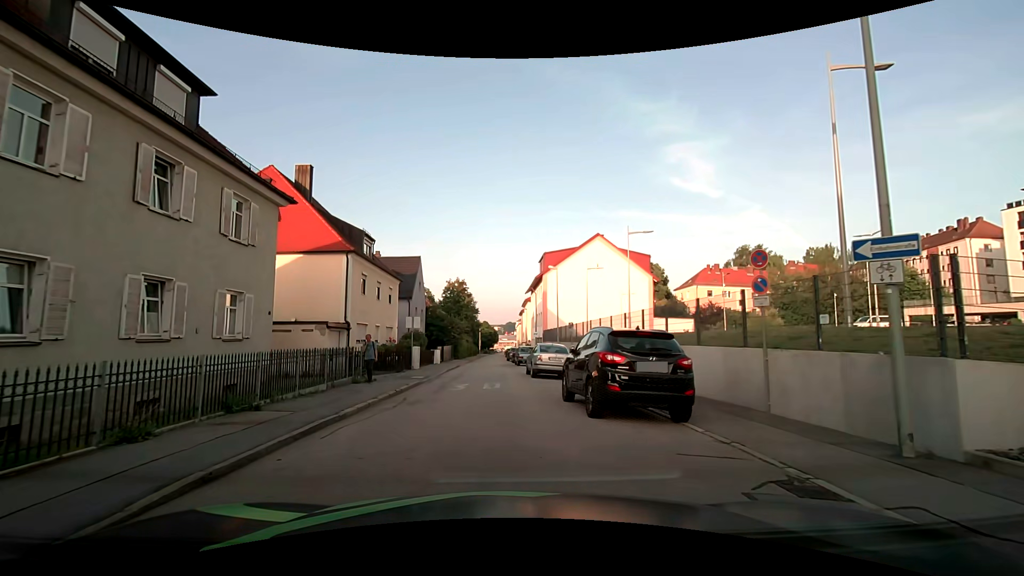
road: residential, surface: asphalt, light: Day
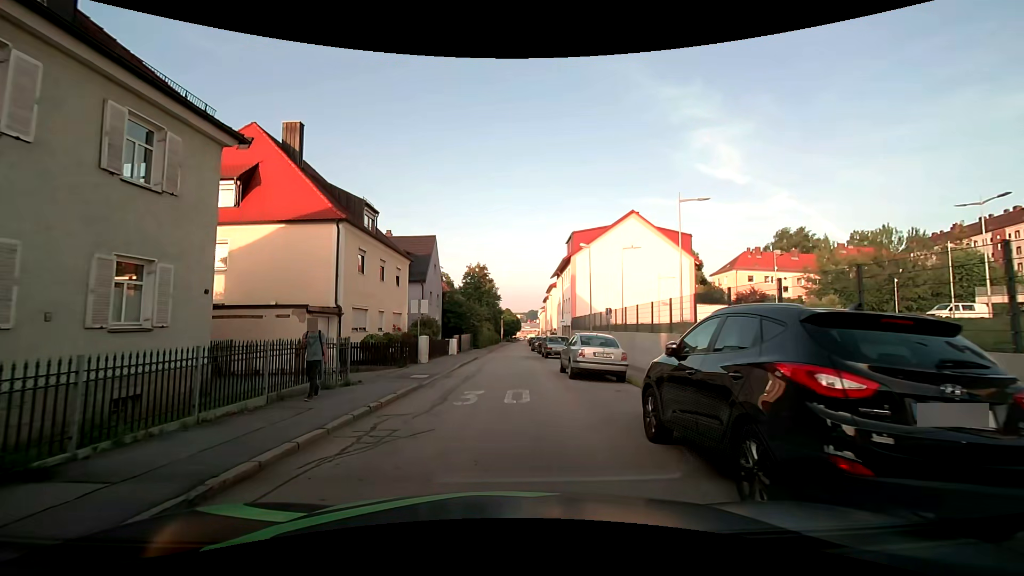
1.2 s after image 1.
(-0.2, +5.3) m; -2°
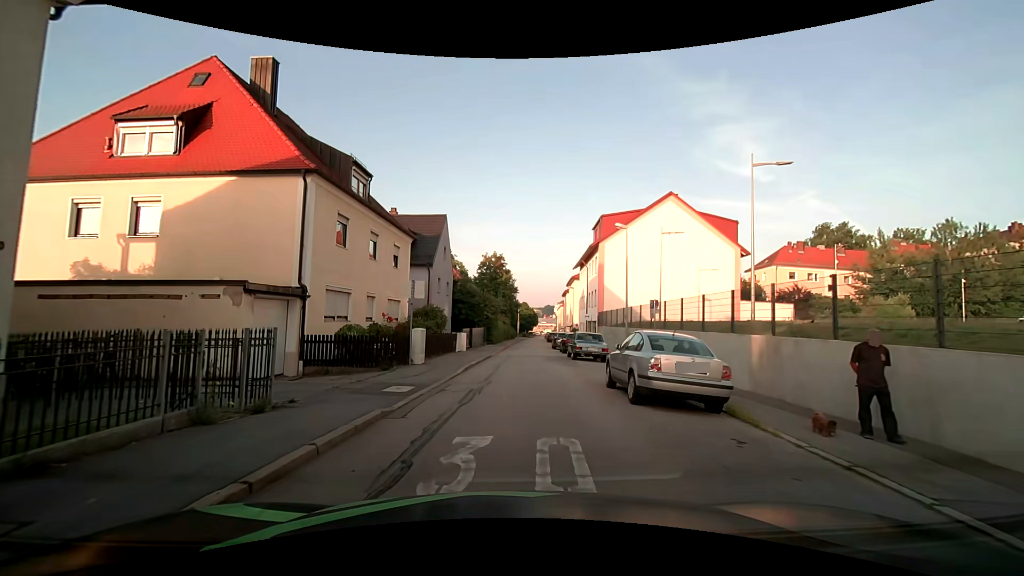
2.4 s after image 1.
(-0.2, +5.8) m; -3°
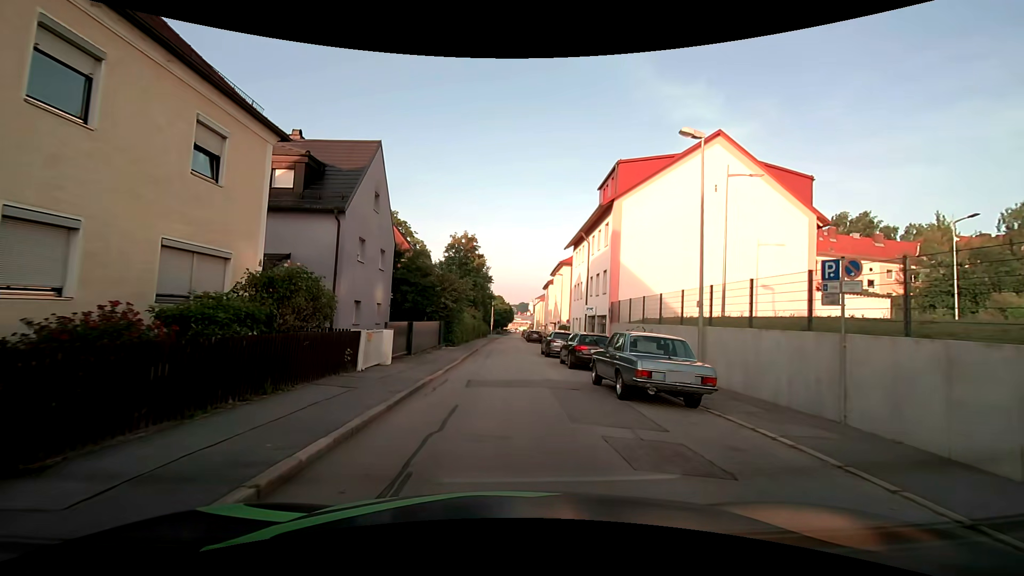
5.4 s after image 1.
(+0.2, +14.9) m; +3°
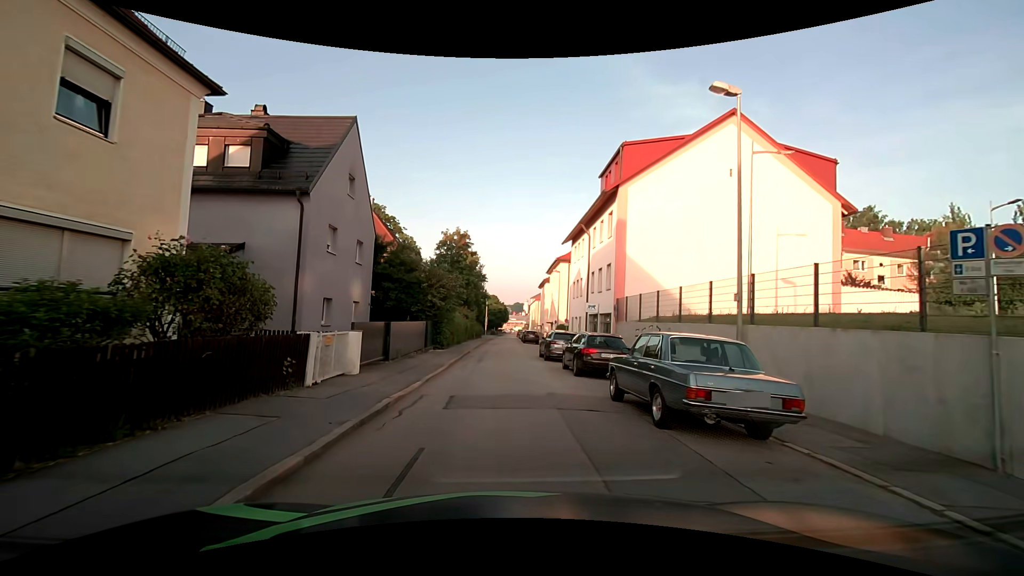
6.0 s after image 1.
(0.0, +3.1) m; 0°
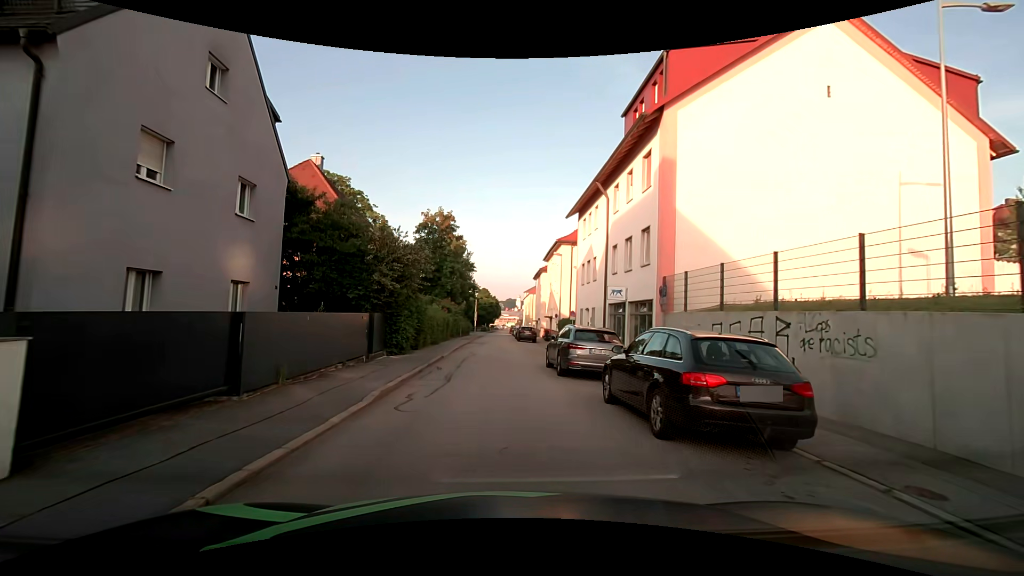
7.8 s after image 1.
(+0.1, +9.5) m; +1°
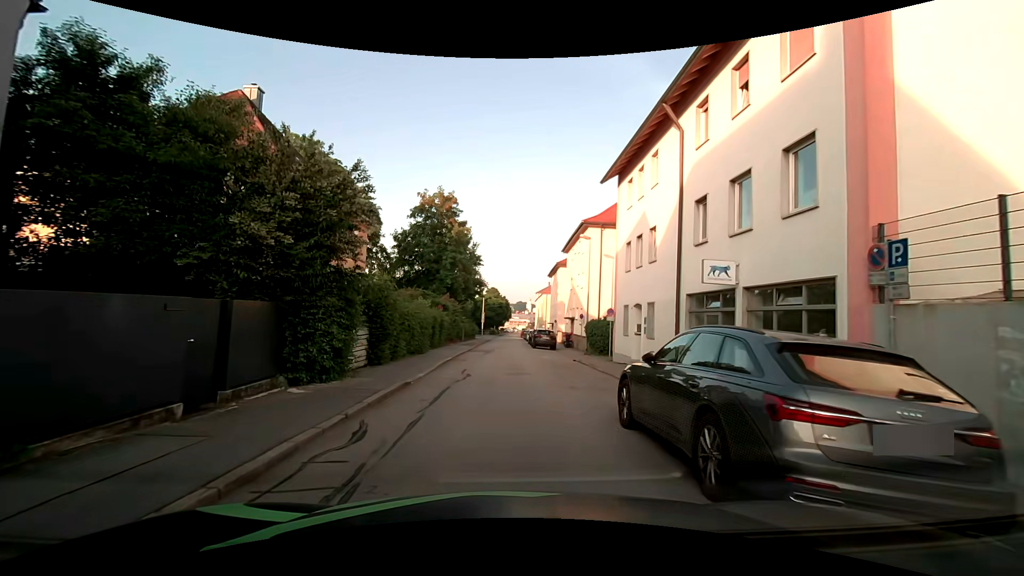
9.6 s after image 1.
(-0.1, +9.8) m; -1°
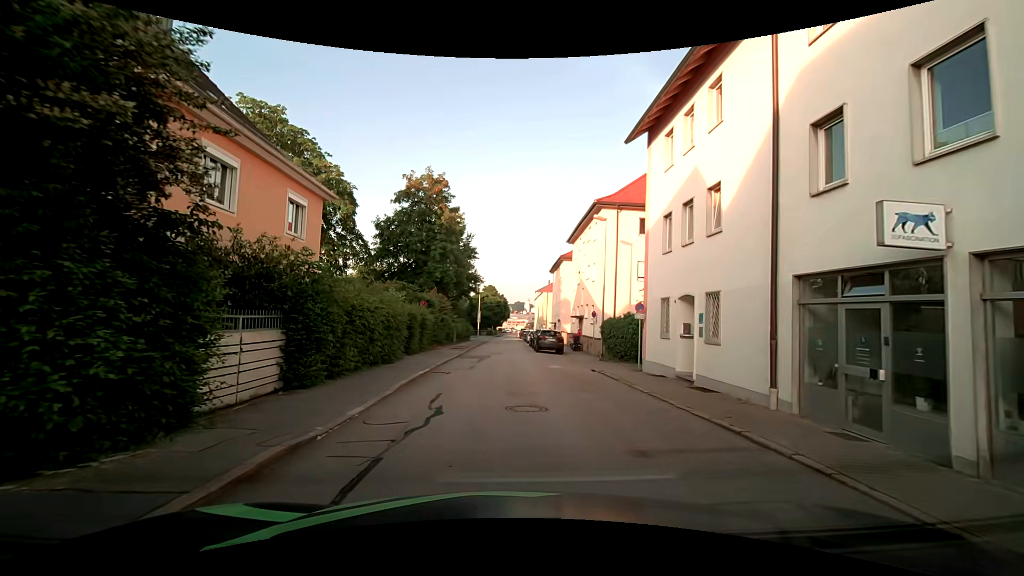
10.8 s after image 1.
(0.0, +6.1) m; 0°
(0, +10) (0, +20) (0, +30) (0, +40) (0, +50) (0, +60) (0, +70) (0, +80) (+1, +90) (+1, +100) m
